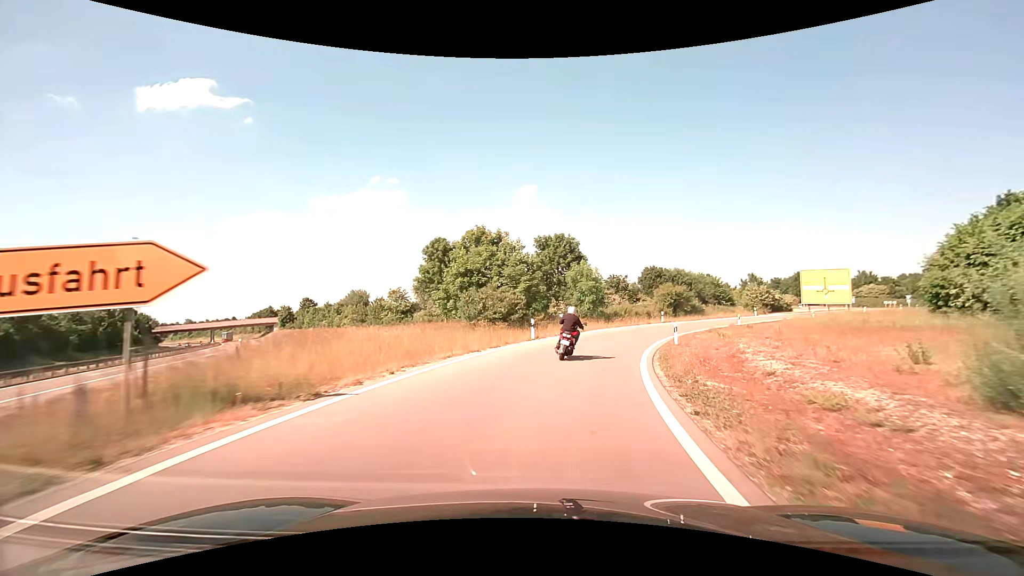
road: trunk_link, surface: asphalt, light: Day
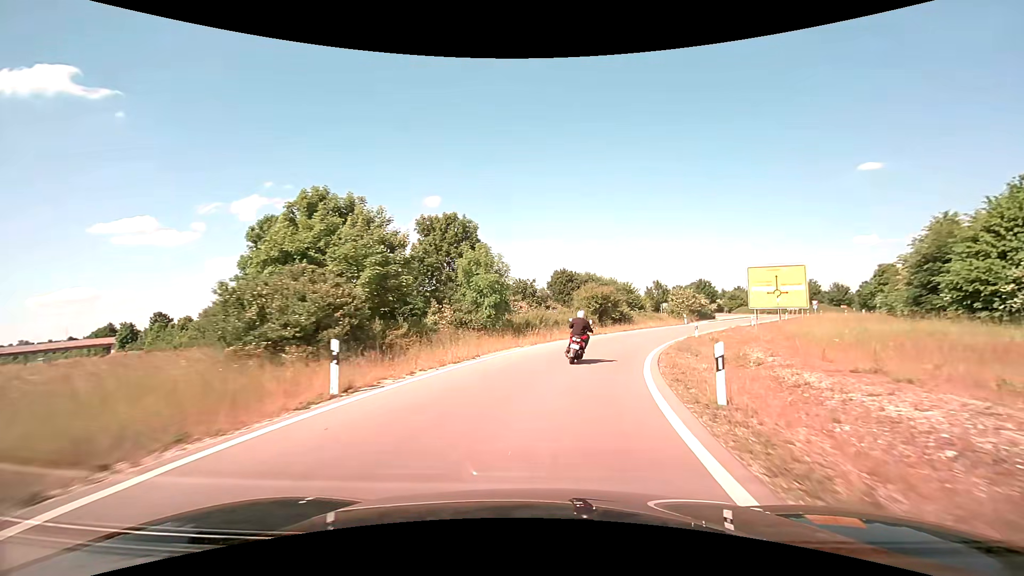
(+1.4, +15.2) m; +11°
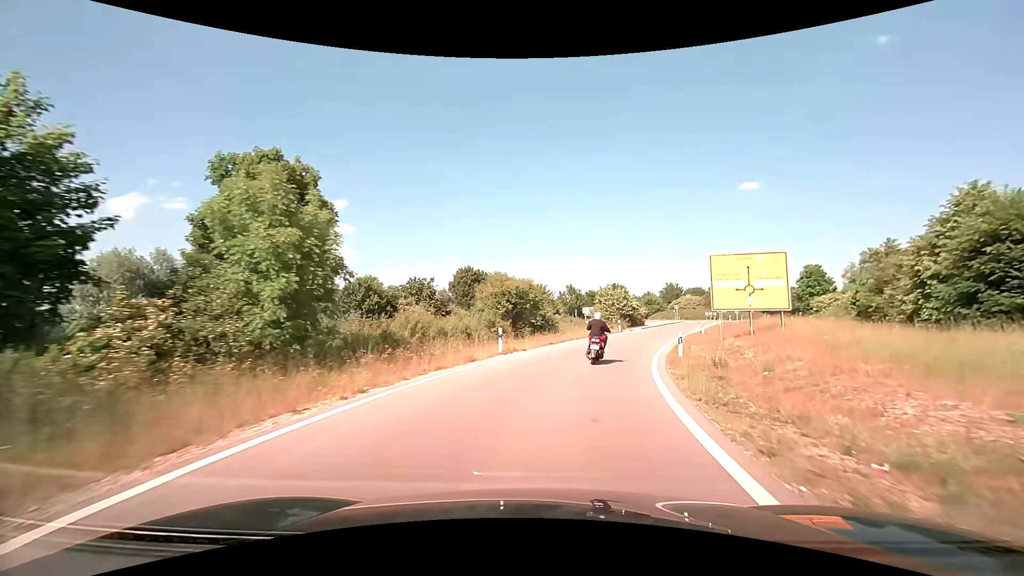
(+1.3, +14.6) m; +10°
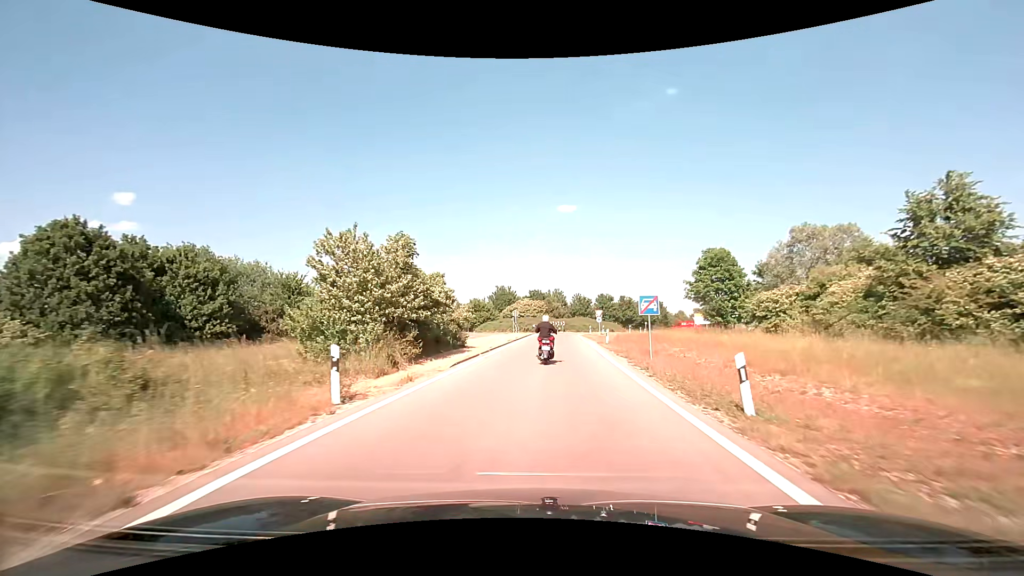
(+7.3, +35.3) m; +20°
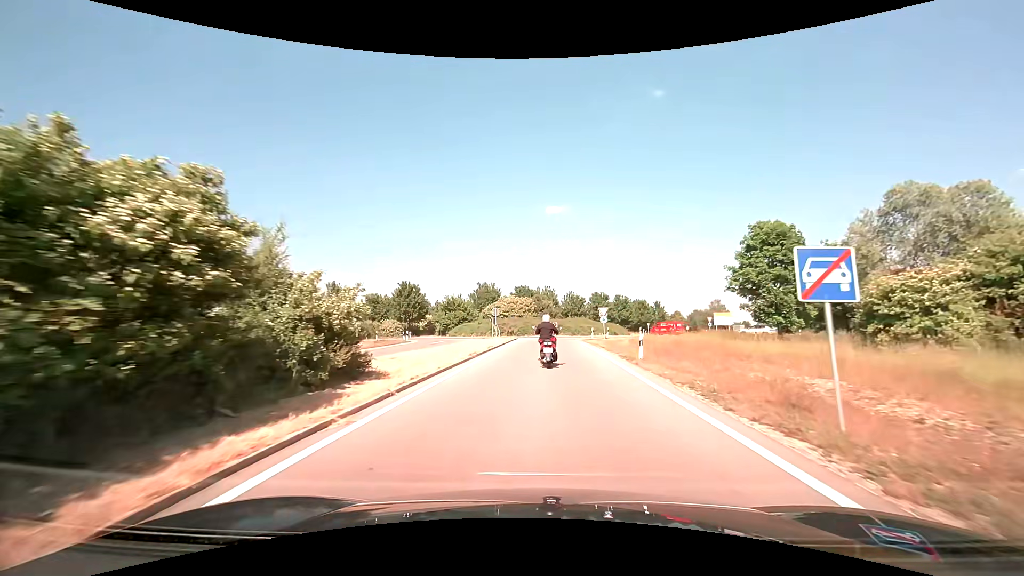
(+0.2, +14.0) m; +1°
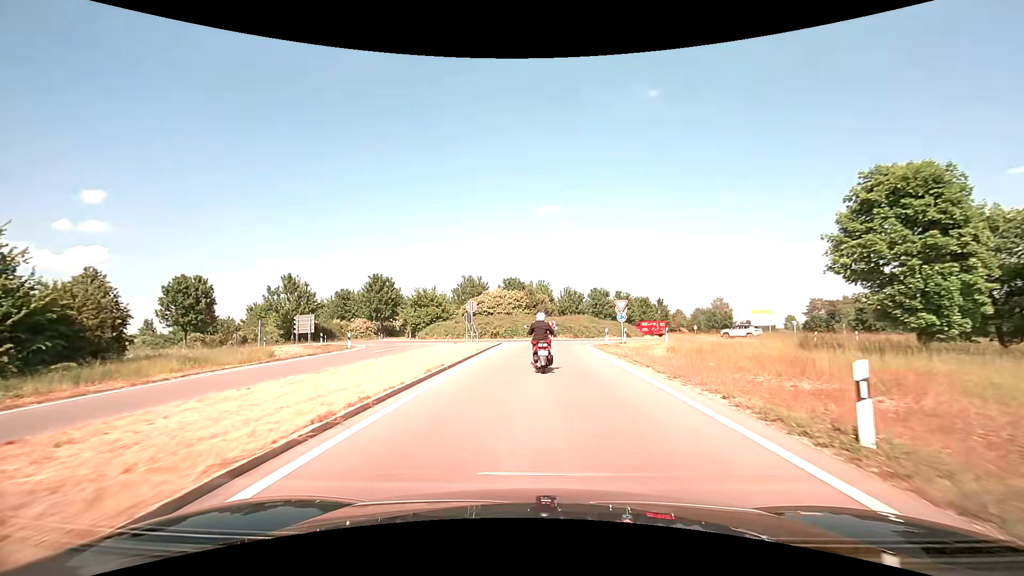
(+0.1, +13.2) m; +1°
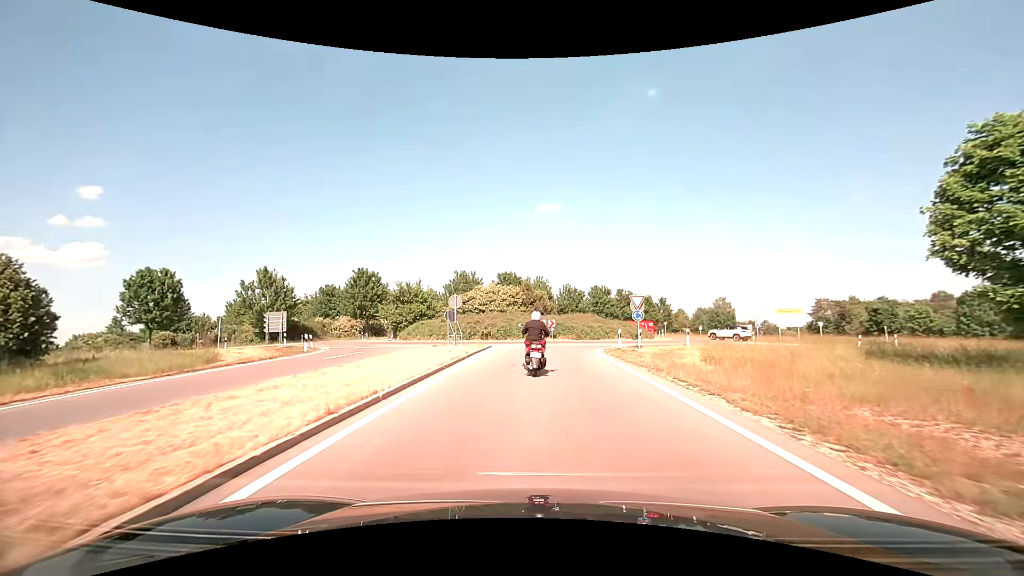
(0.0, +6.0) m; 0°
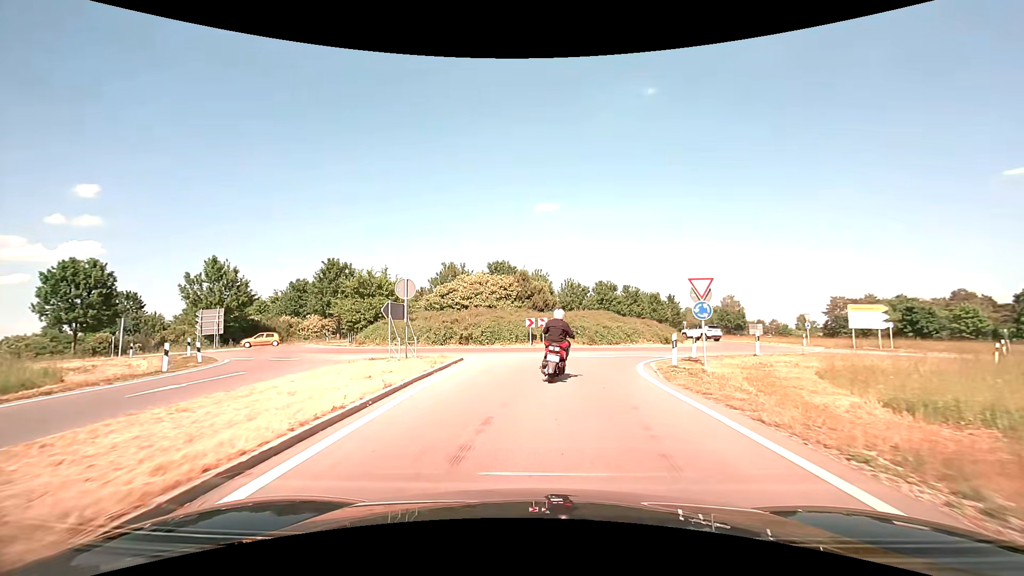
(0.0, +10.6) m; 0°
(0, +10) (+2, +20) (+8, +28) (+14, +35) (+18, +45) (+16, +54) (+9, +62) (-1, +64) (-10, +62) (-18, +56) m
